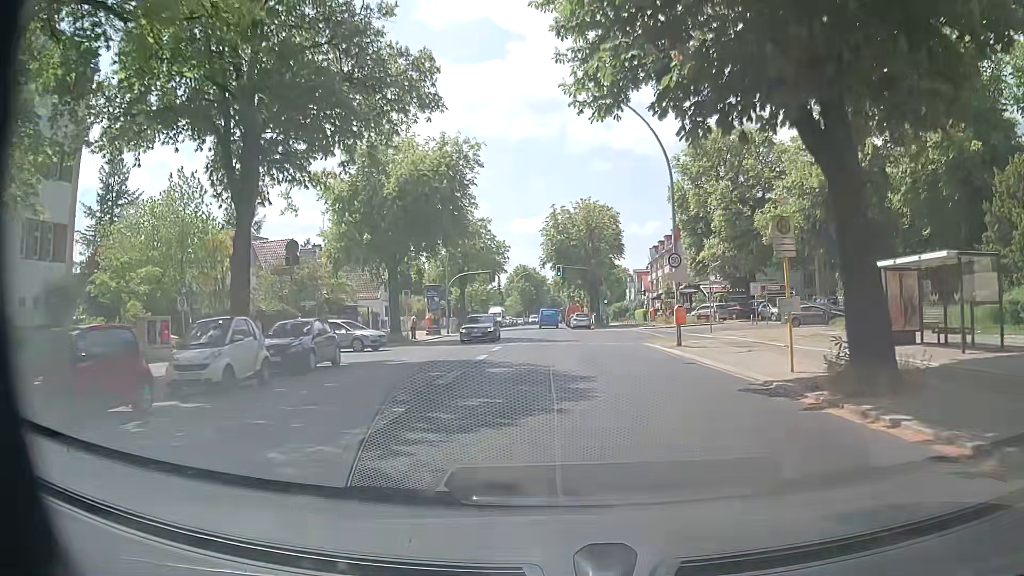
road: secondary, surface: asphalt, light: Day
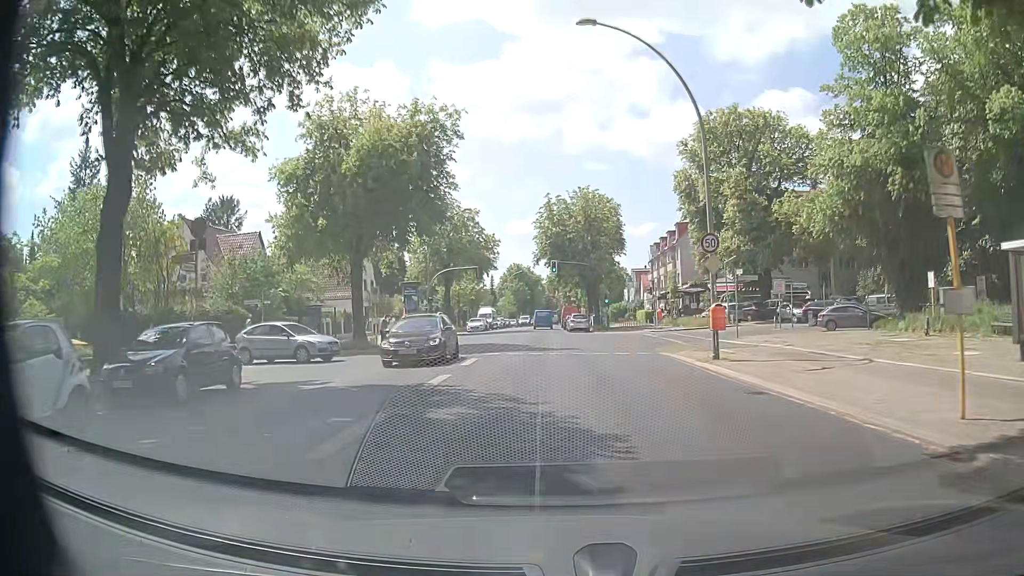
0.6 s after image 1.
(+0.2, +6.7) m; +3°
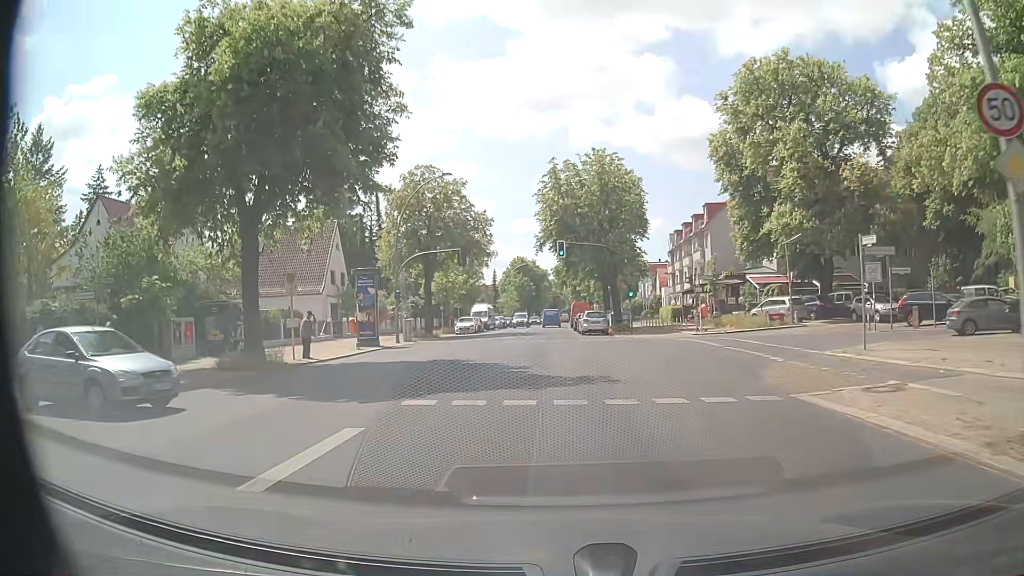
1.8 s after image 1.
(0.0, +13.2) m; 0°
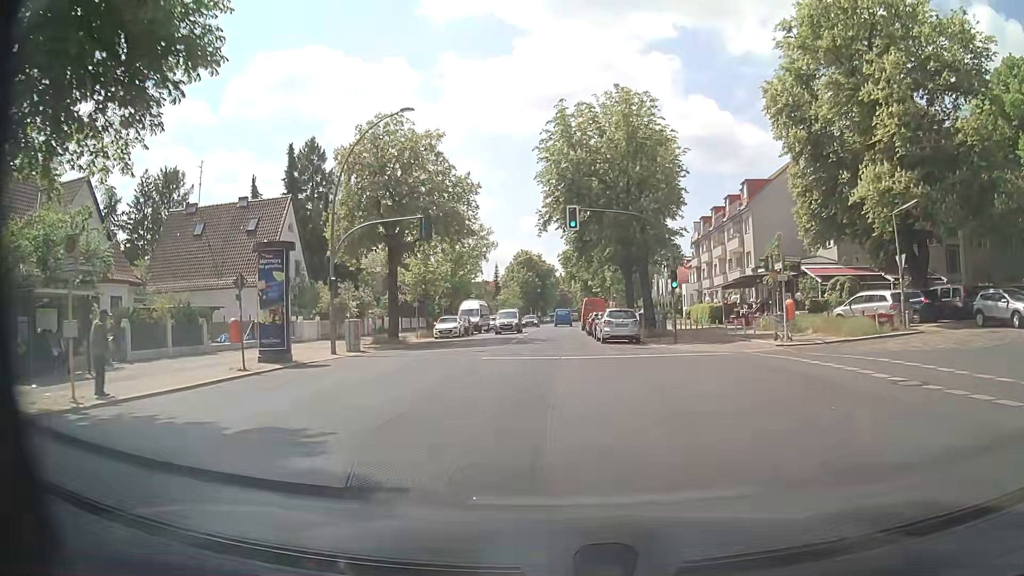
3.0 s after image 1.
(-0.1, +13.2) m; -1°
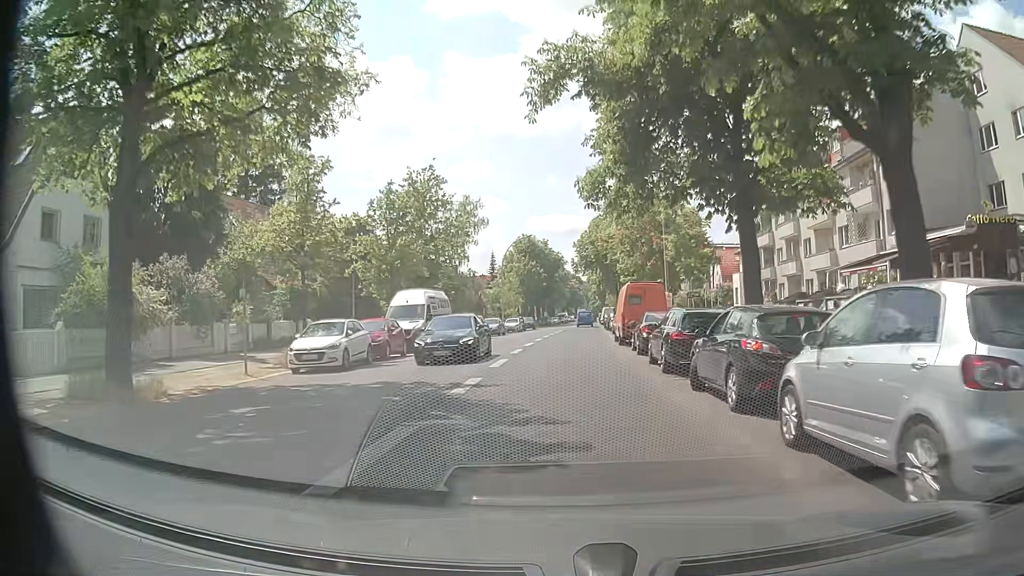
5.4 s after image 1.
(-0.2, +26.4) m; -1°
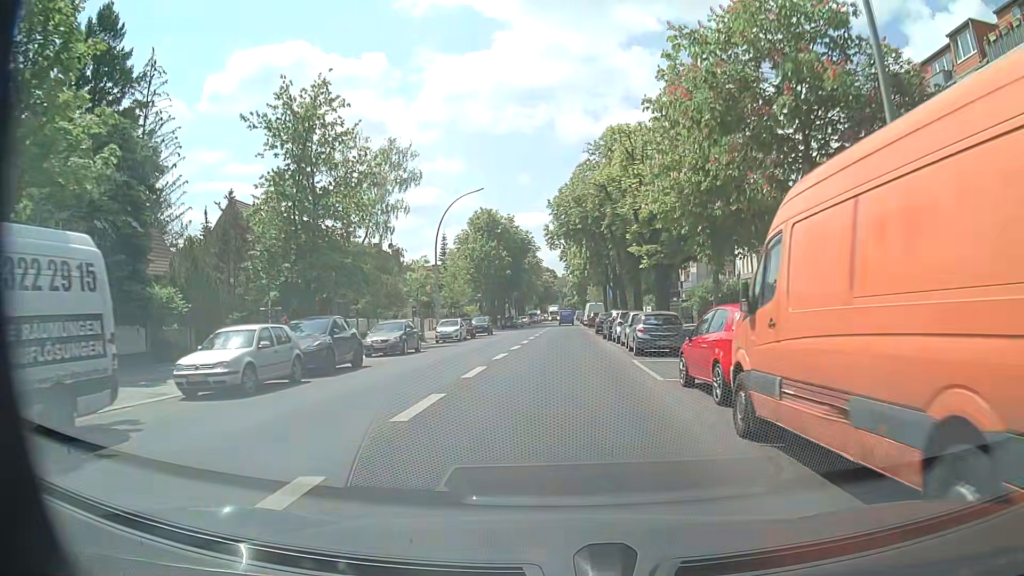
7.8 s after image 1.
(+0.4, +26.4) m; +2°
(0, +10) (0, +20) (0, +30) (+1, +40) (+1, +50) (+1, +60) (+1, +70) (+1, +80) (+1, +90) (+1, +100) m
